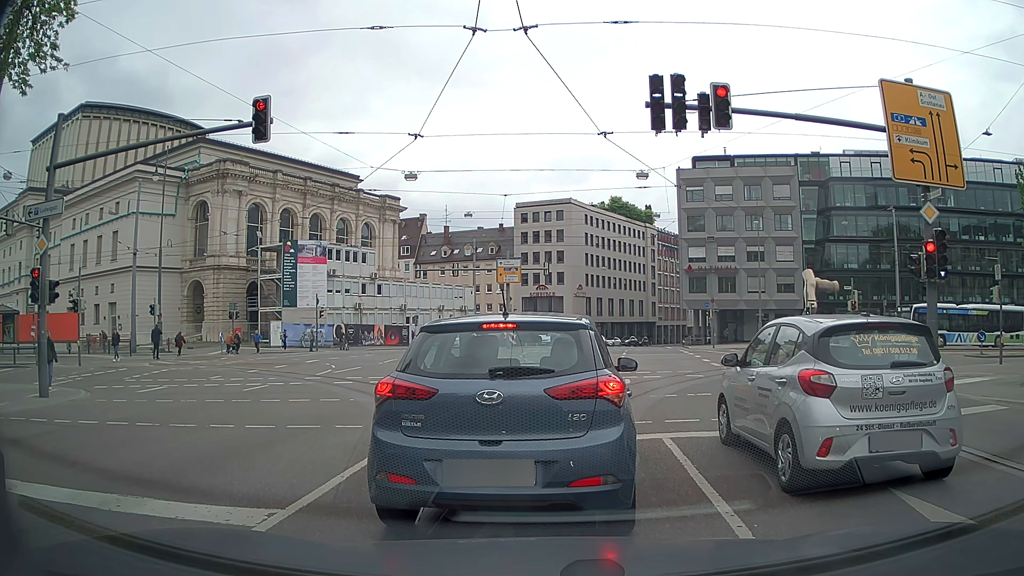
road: secondary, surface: asphalt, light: Day
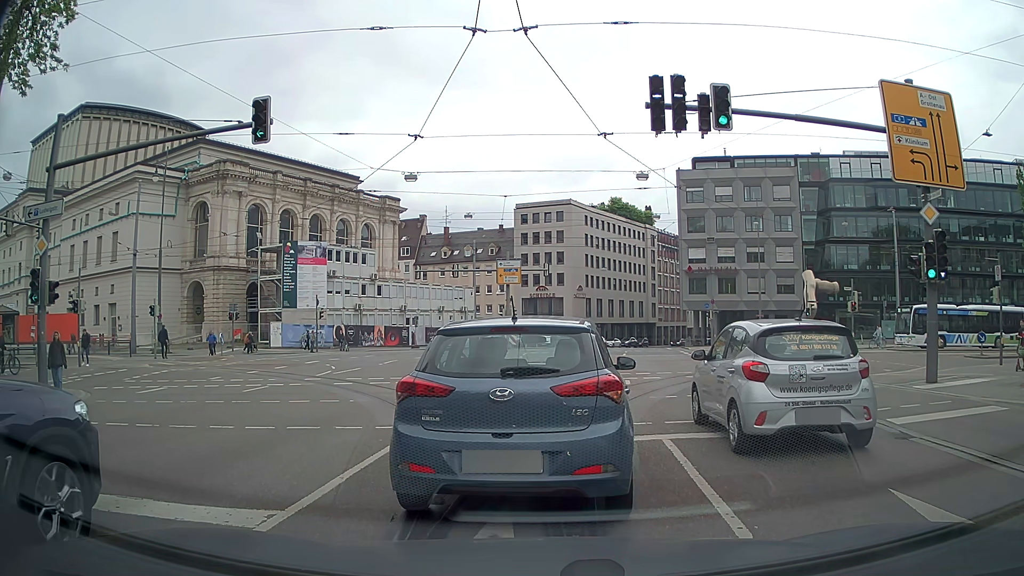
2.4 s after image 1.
(0.0, 0.0) m; 0°
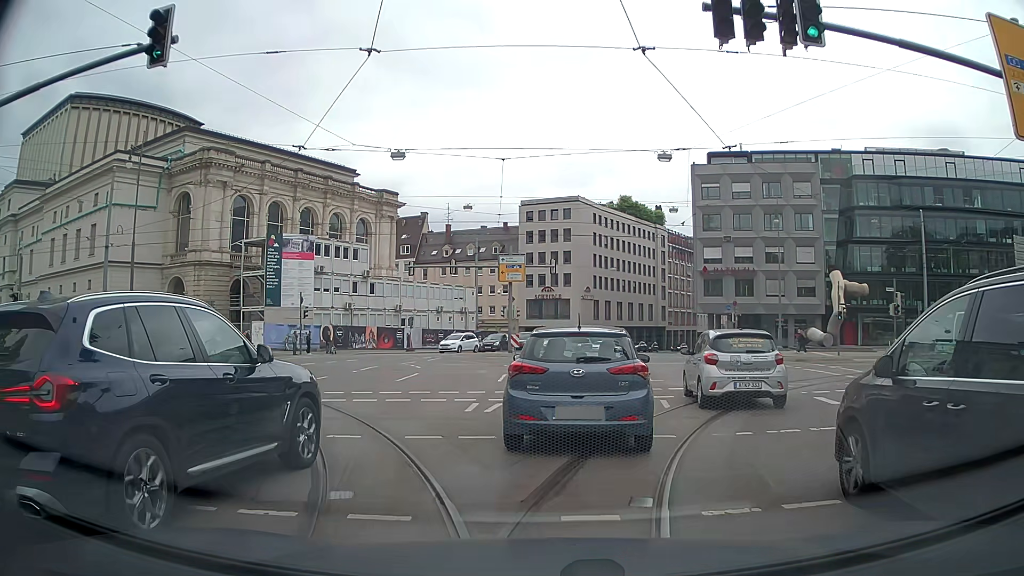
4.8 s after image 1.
(+0.1, +5.2) m; +2°
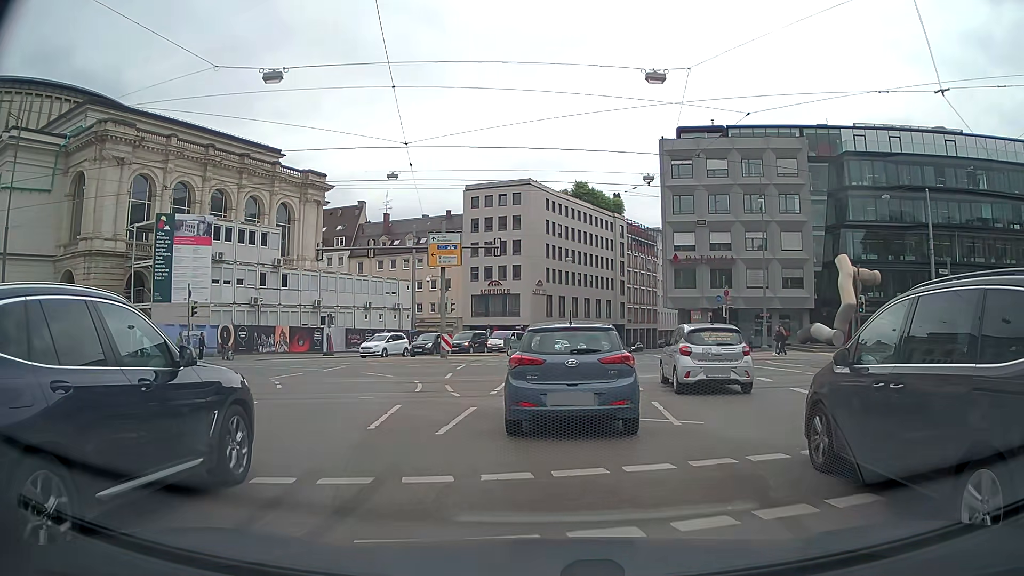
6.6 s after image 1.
(+0.3, +10.4) m; +4°
